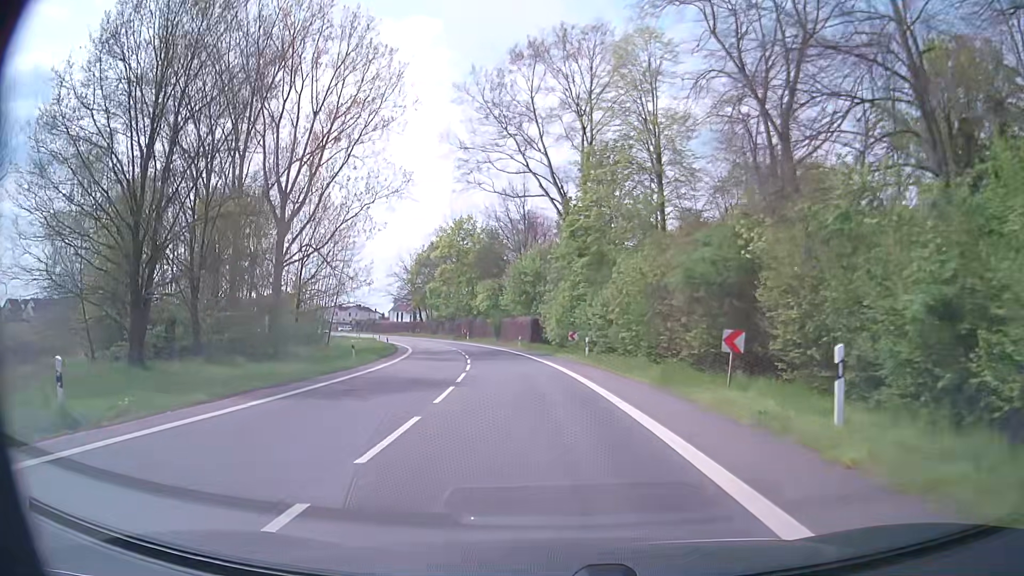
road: secondary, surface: asphalt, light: Day
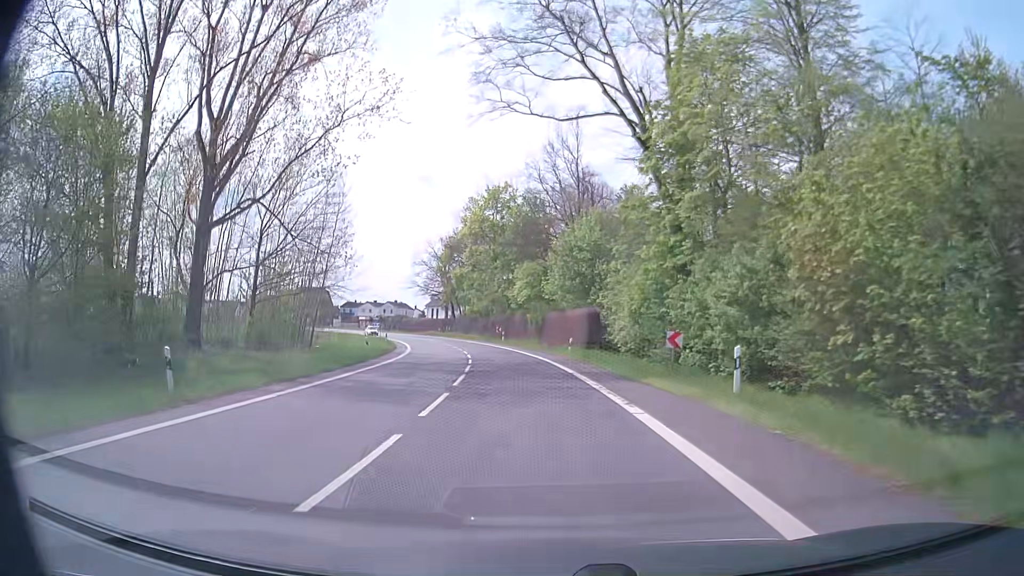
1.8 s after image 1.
(-0.9, +20.5) m; -4°
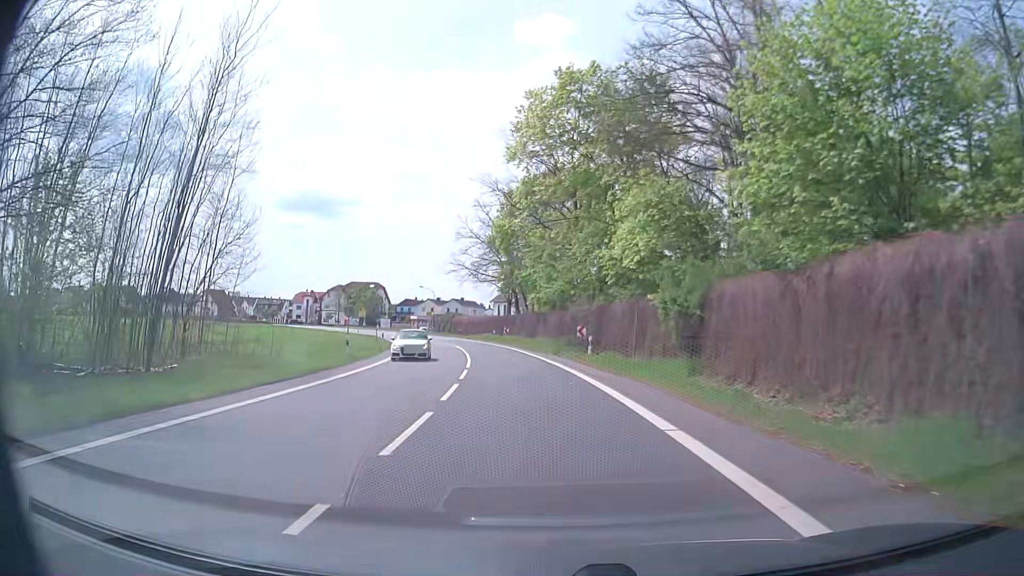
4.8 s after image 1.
(-2.4, +34.1) m; -8°
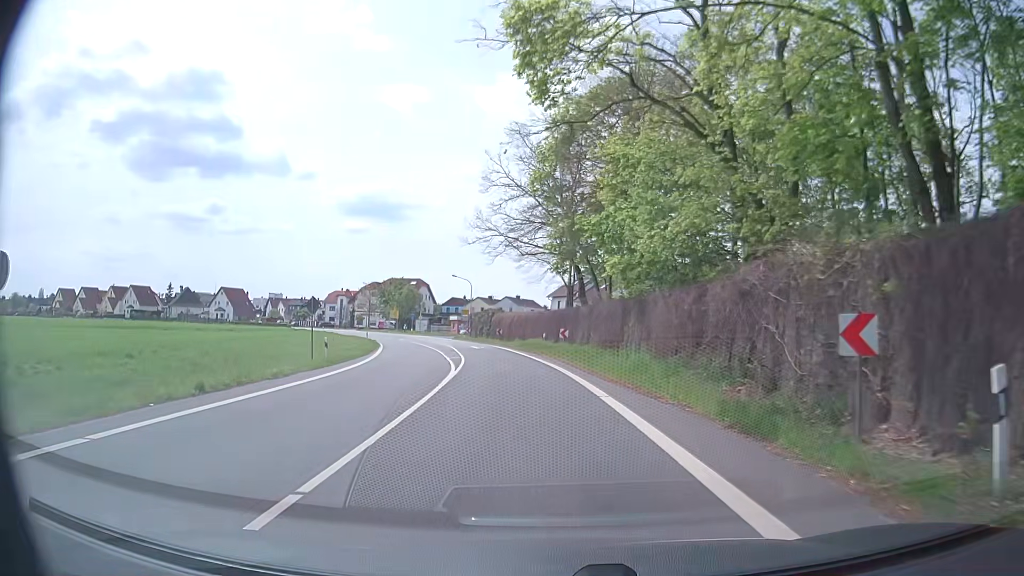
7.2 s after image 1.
(-1.2, +27.5) m; -5°
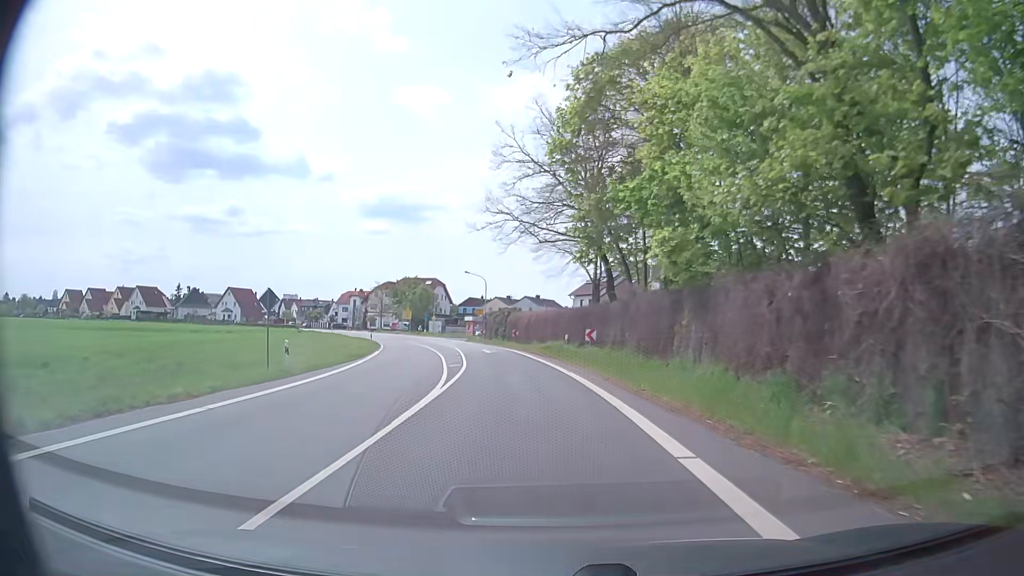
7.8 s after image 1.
(-0.2, +6.9) m; -4°
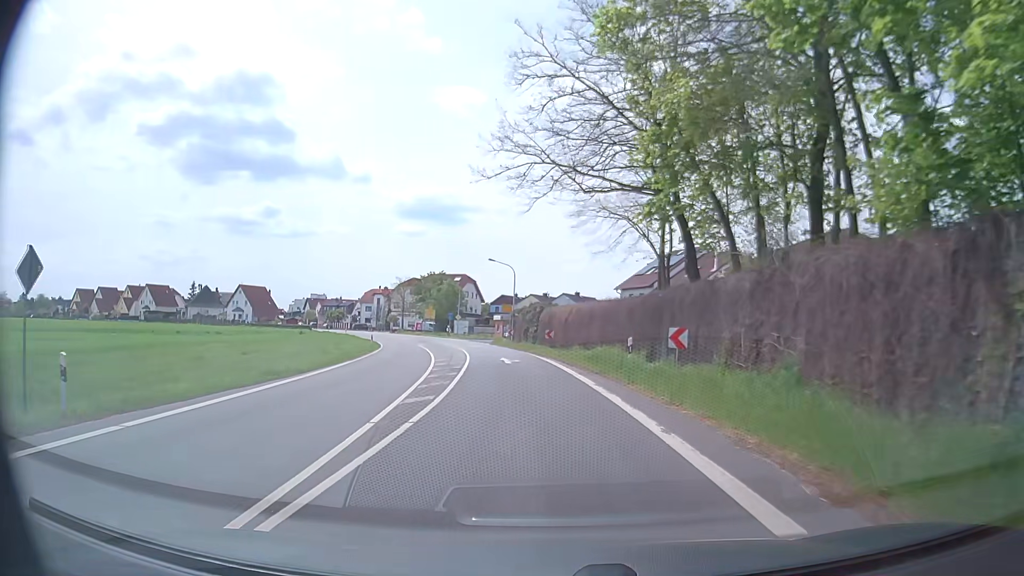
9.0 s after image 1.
(-0.2, +13.6) m; -2°
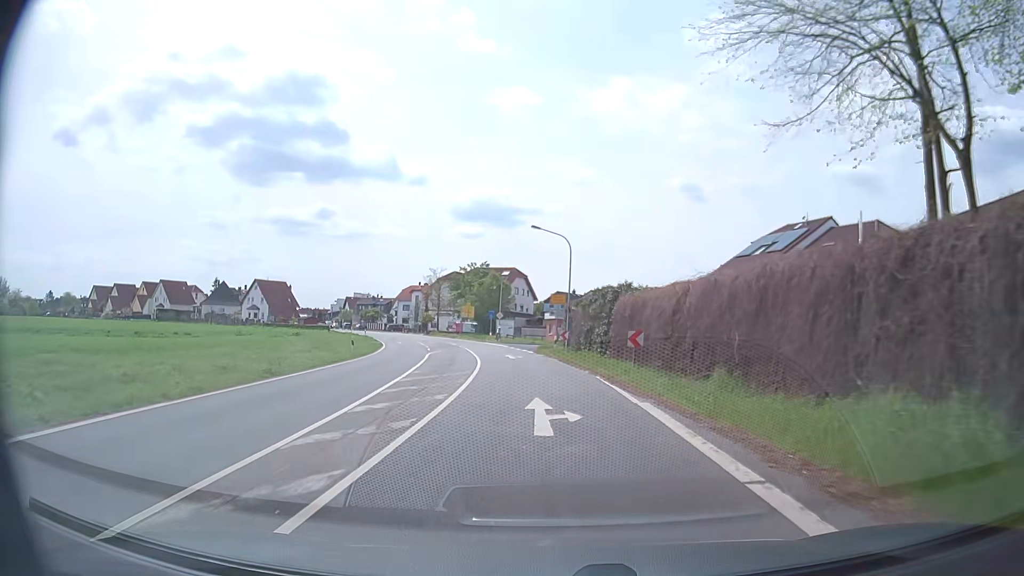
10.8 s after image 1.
(-0.8, +19.9) m; -5°
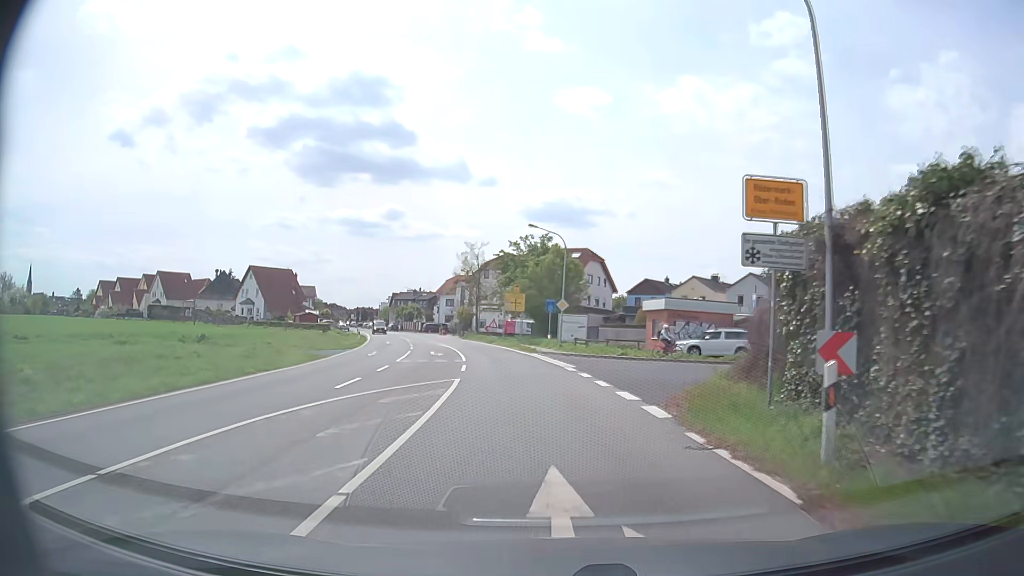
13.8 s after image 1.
(-1.6, +31.6) m; -6°
